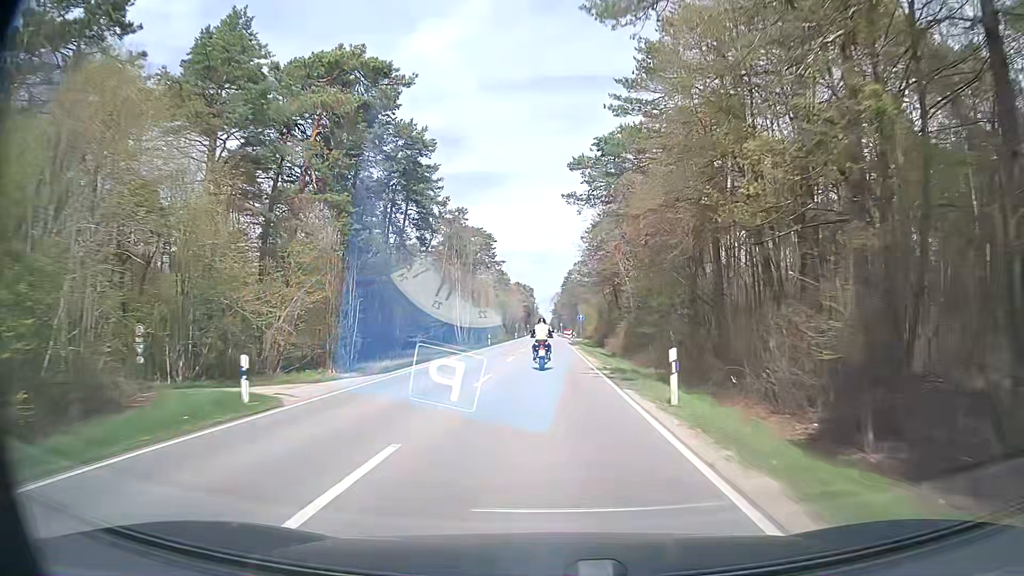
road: secondary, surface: asphalt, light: Day
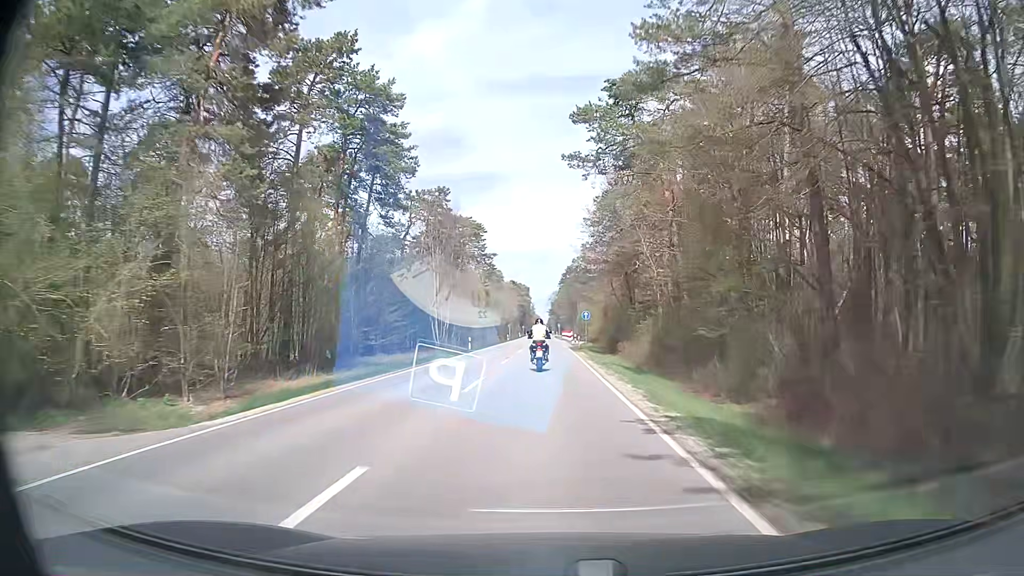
(0.0, +13.3) m; 0°
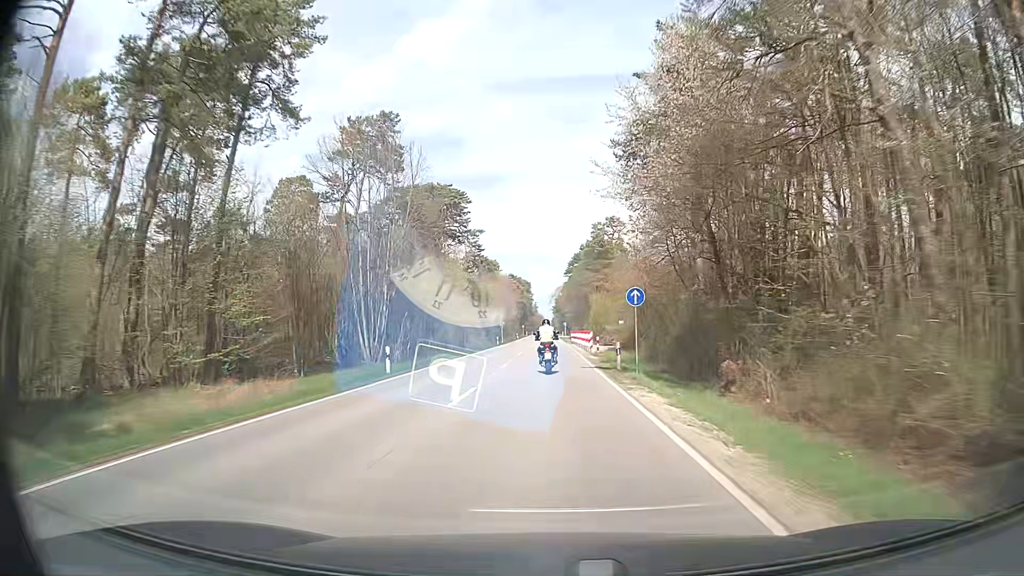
(+0.1, +26.5) m; 0°
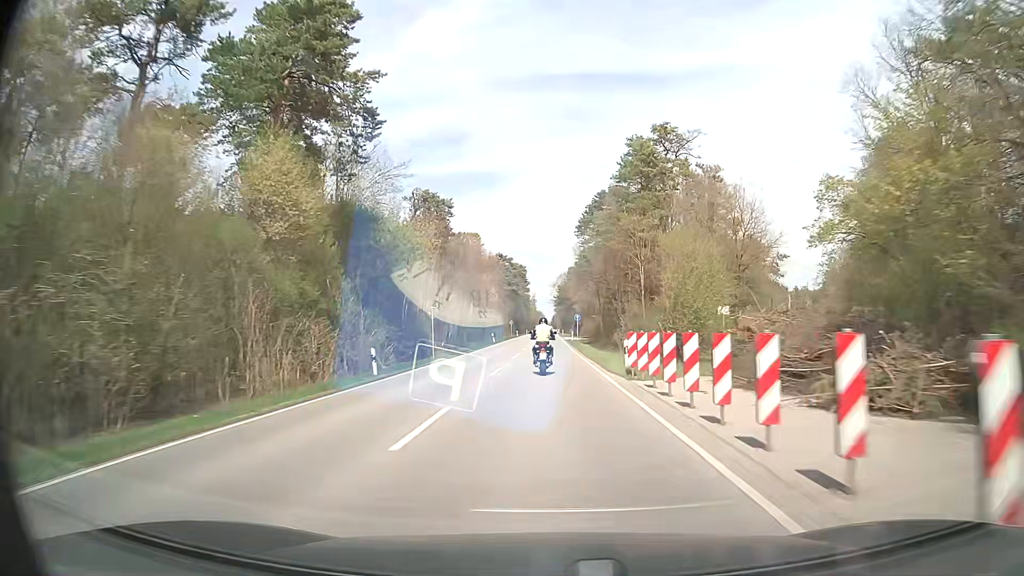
(+0.2, +52.7) m; 0°
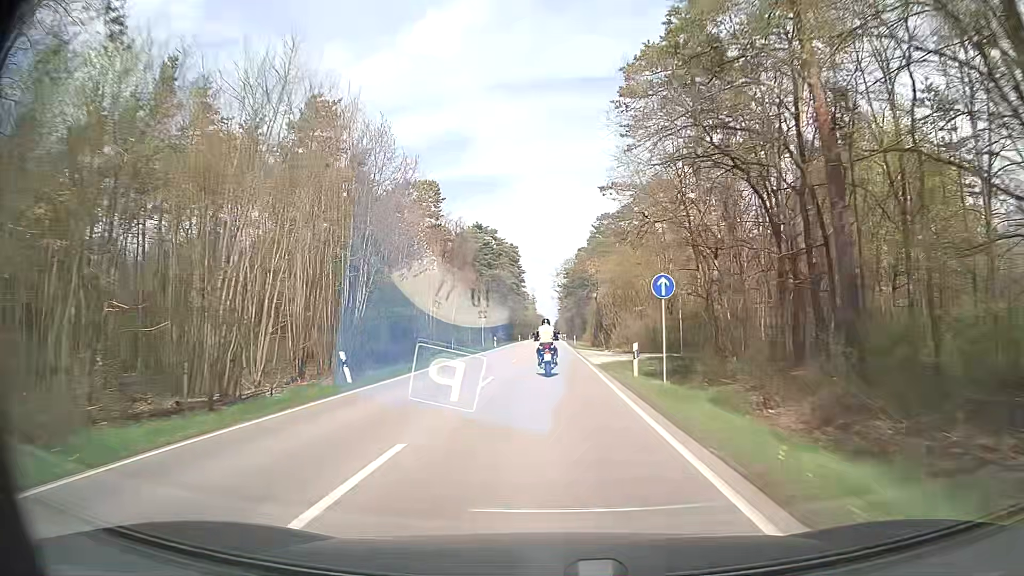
(-0.1, +51.6) m; 0°
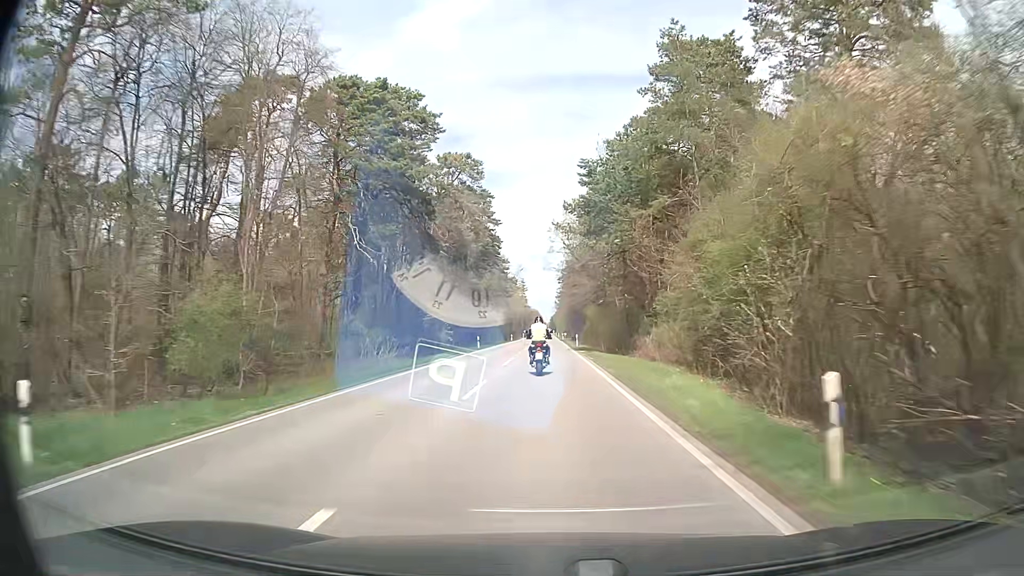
(-0.1, +63.5) m; 0°
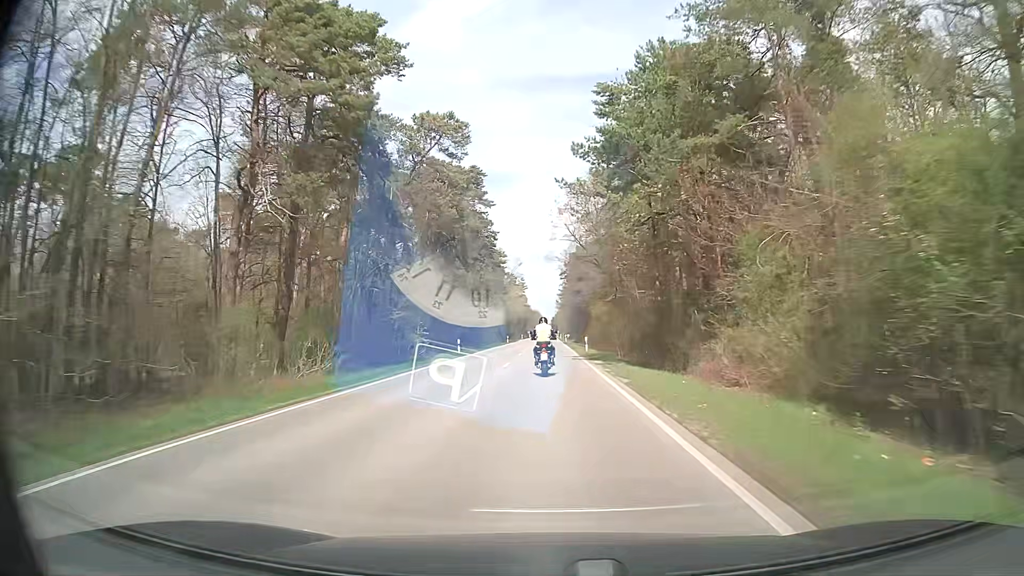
(+0.1, +12.7) m; 0°
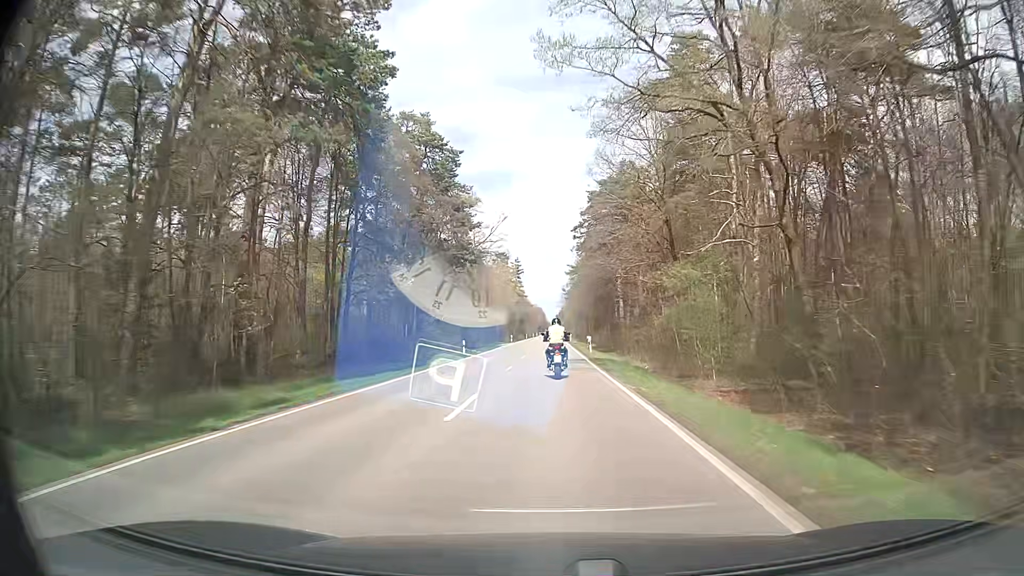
(0.0, +50.4) m; 0°
(0, +10) (0, +20) (0, +30) (0, +40) (0, +50) (0, +60) (0, +70) (+1, +80) (+1, +90) (+1, +100) m
